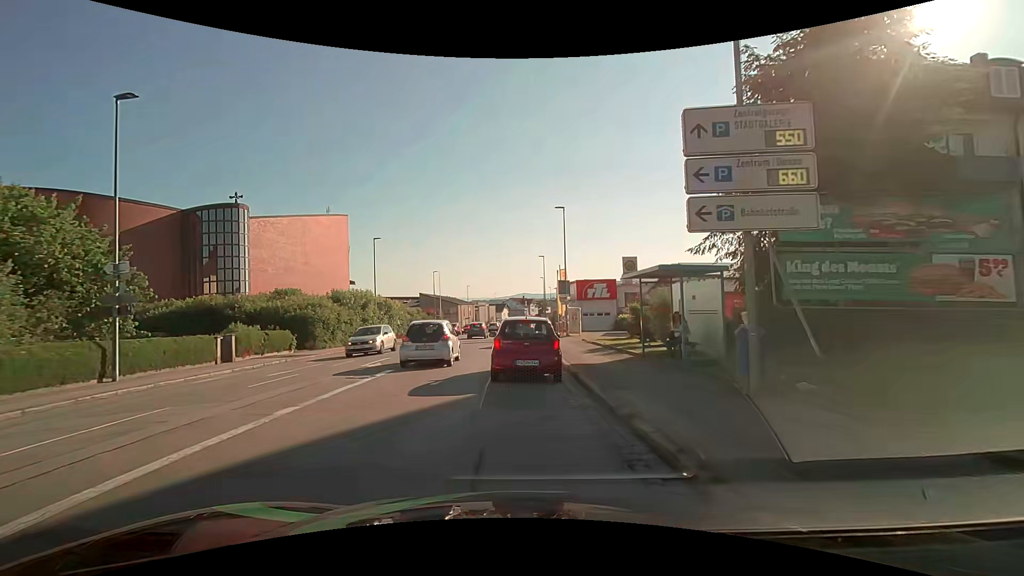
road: tertiary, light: Day
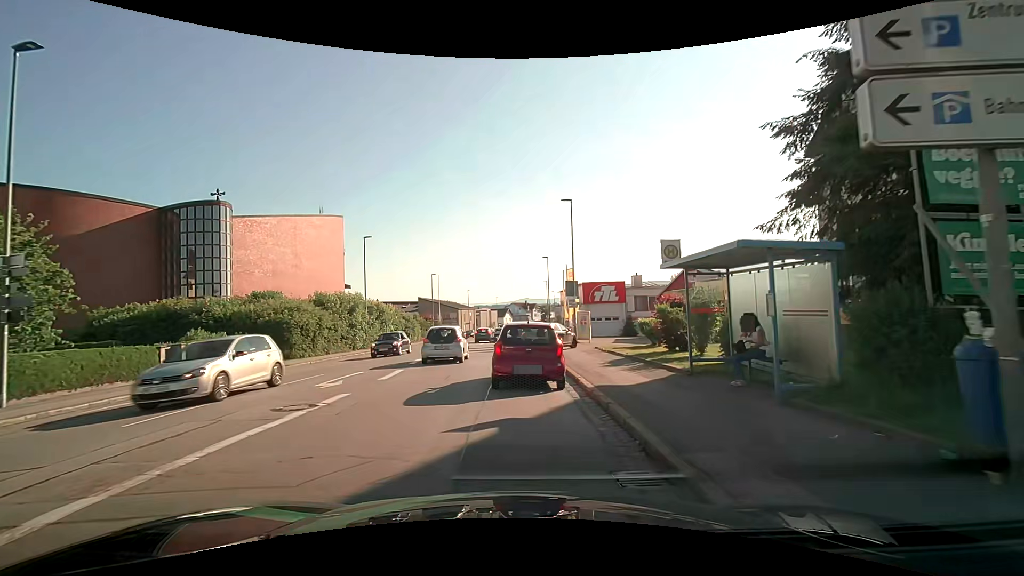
(0.0, +4.0) m; 0°
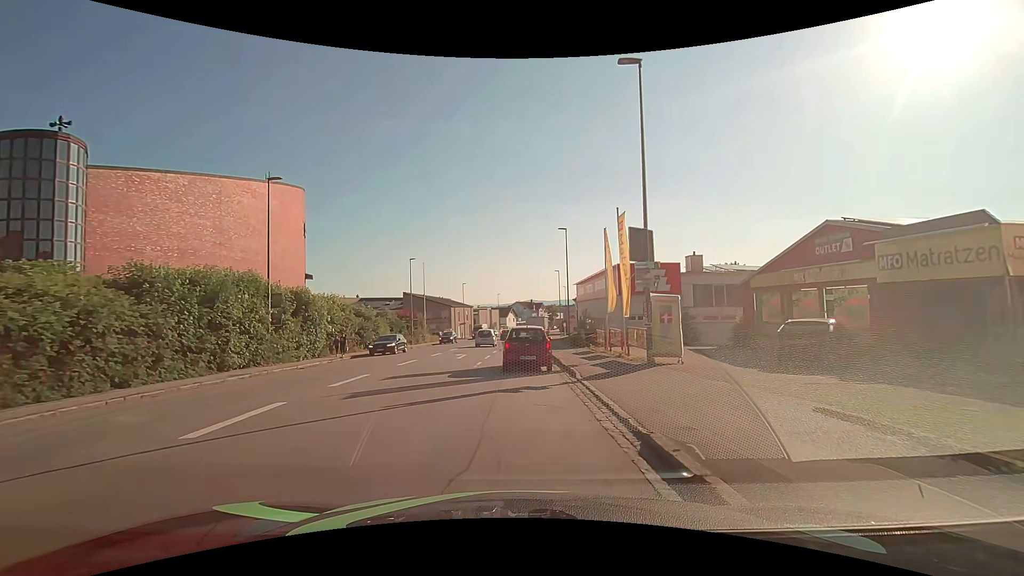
(-0.2, +19.0) m; 0°
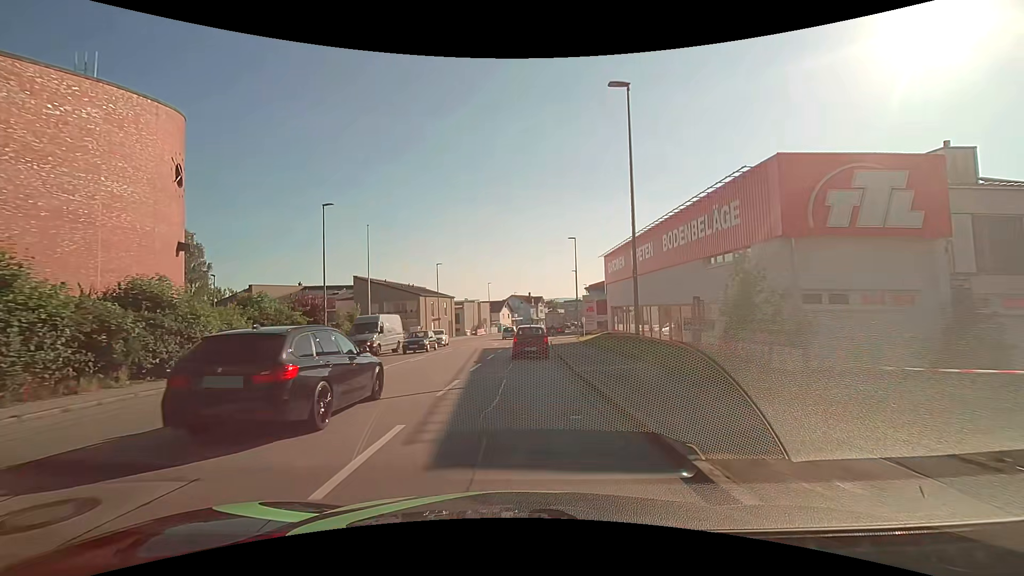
(0.0, +26.4) m; 0°
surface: asphalt
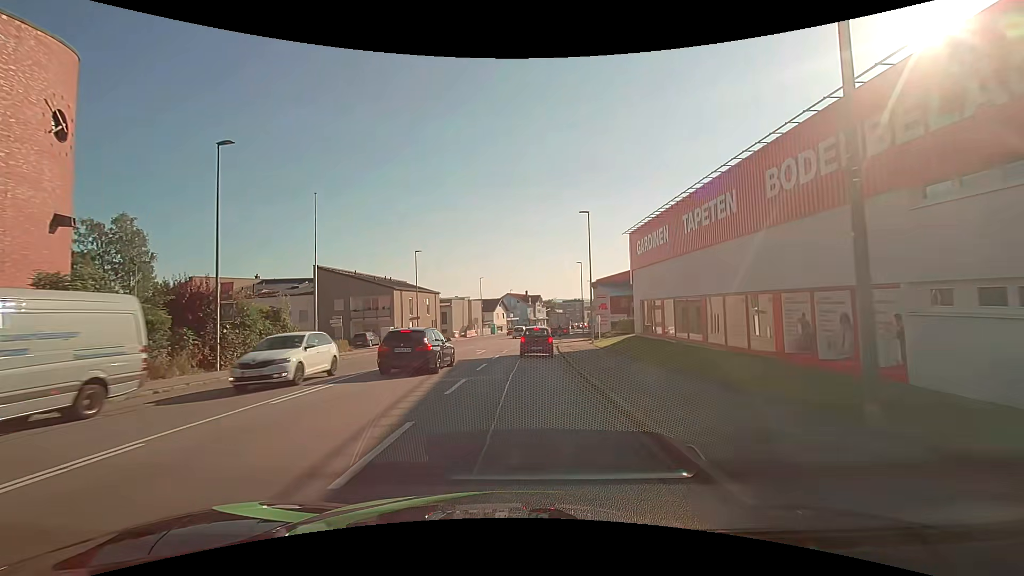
(0.0, +11.9) m; 0°
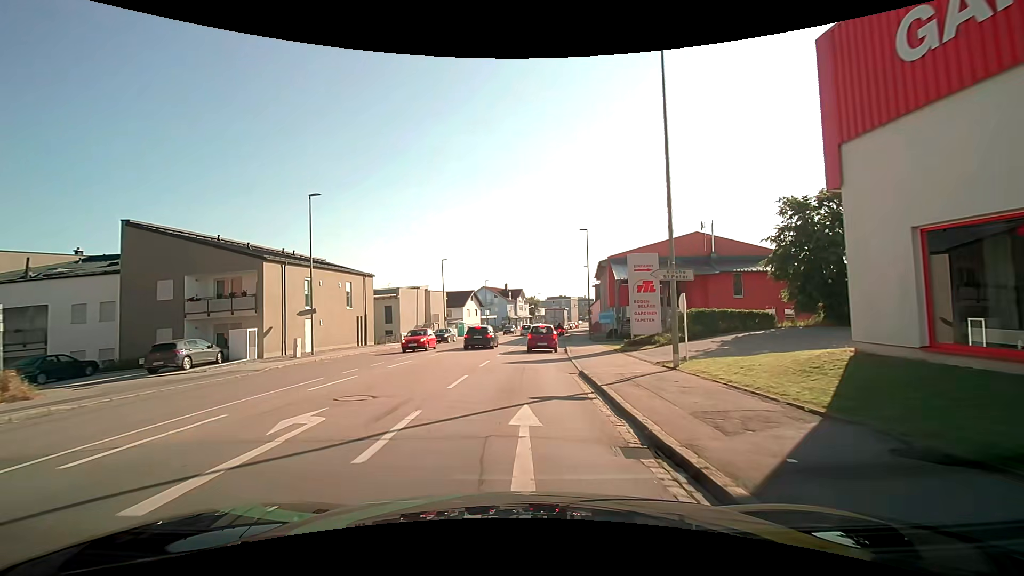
(+0.4, +23.6) m; +2°
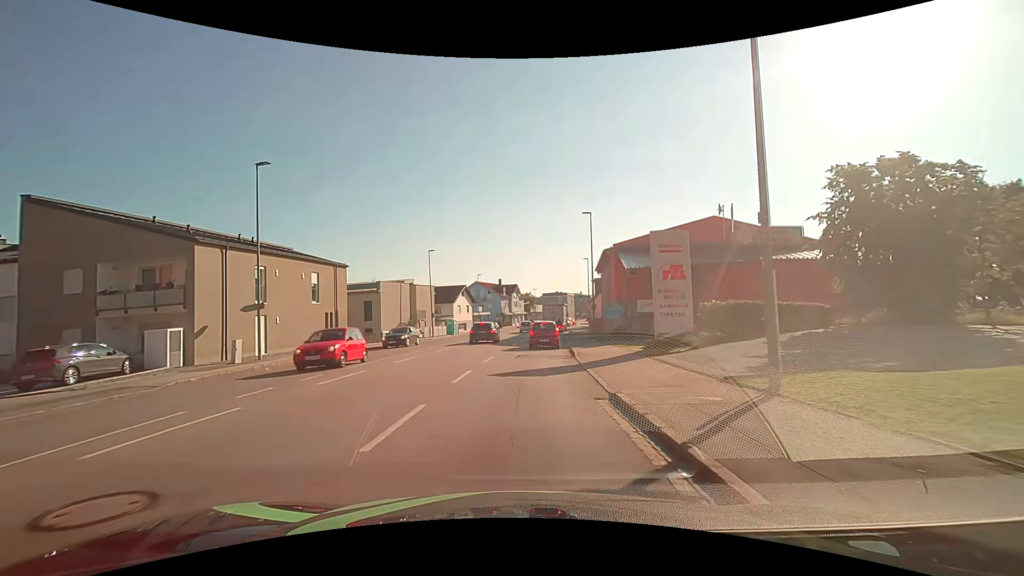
(+0.1, +5.7) m; +2°
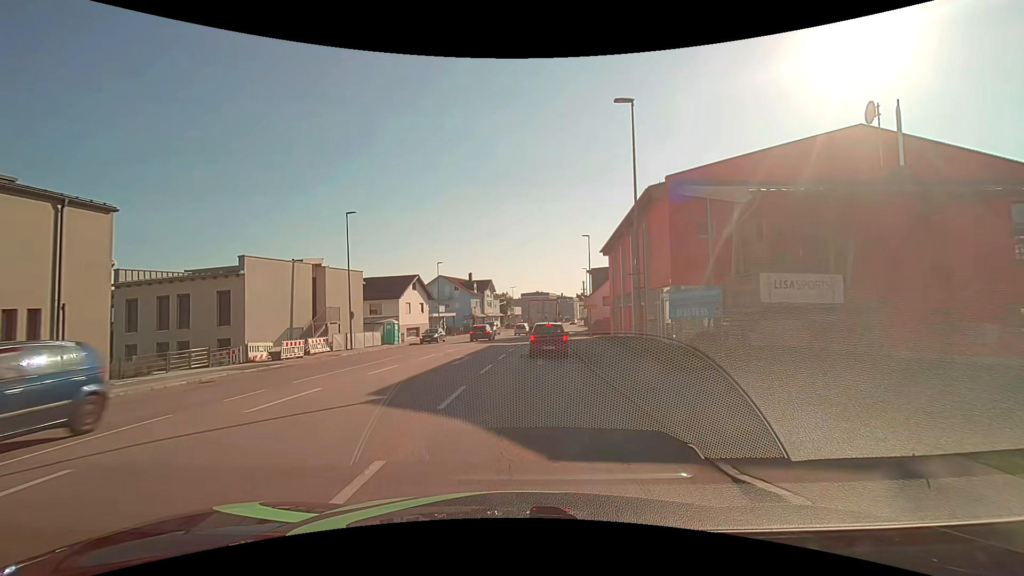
(+0.2, +21.3) m; +2°
